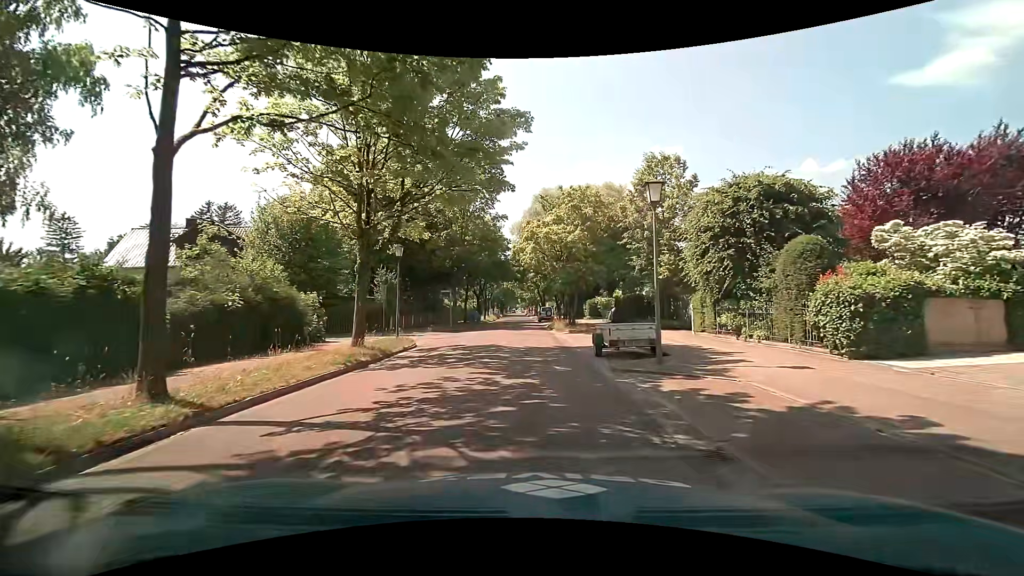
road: tertiary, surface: asphalt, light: Day
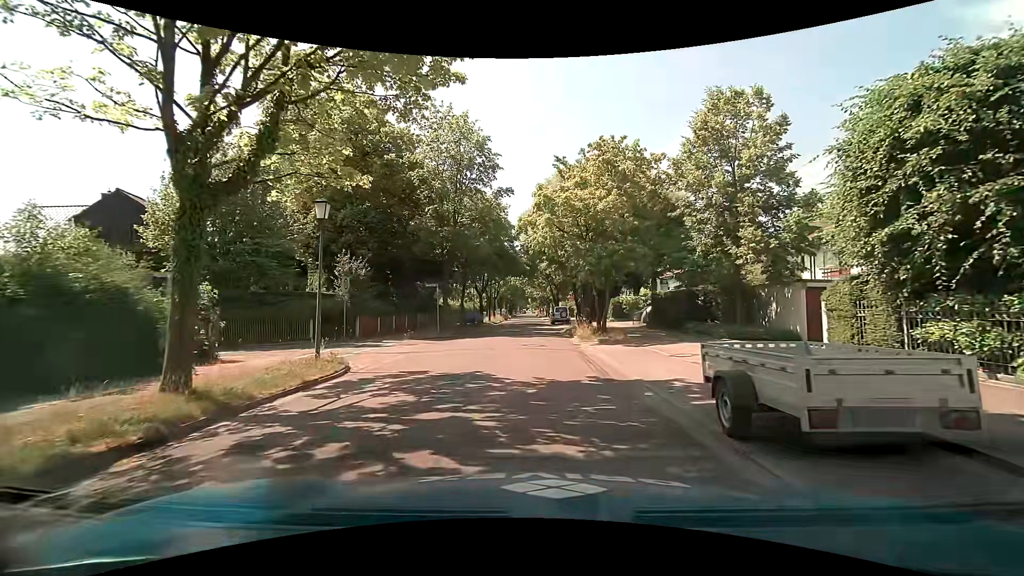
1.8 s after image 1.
(0.0, +9.0) m; +1°
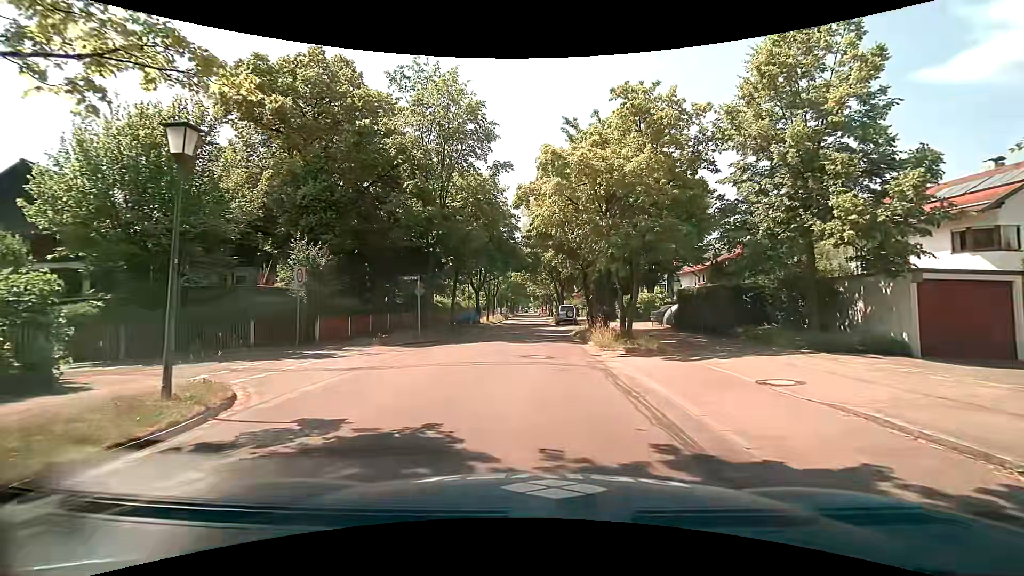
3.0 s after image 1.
(-0.2, +5.3) m; -2°
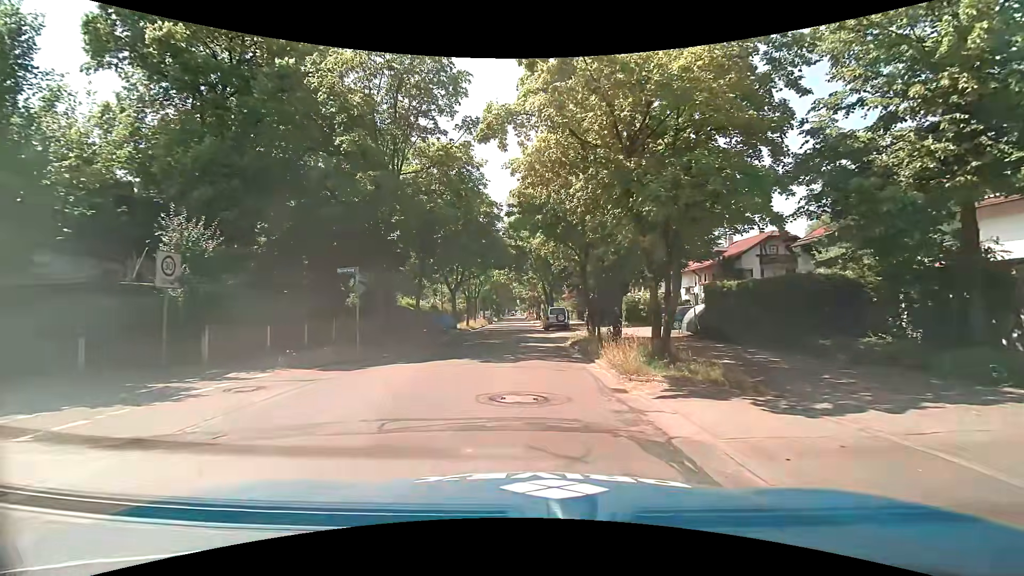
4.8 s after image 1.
(+0.1, +6.3) m; +2°
